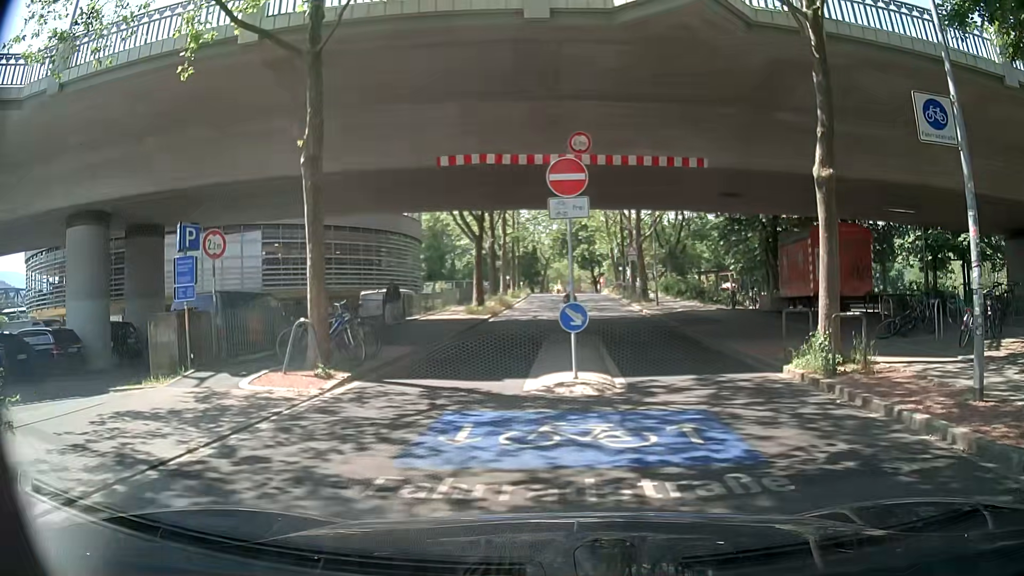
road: residential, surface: asphalt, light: Day
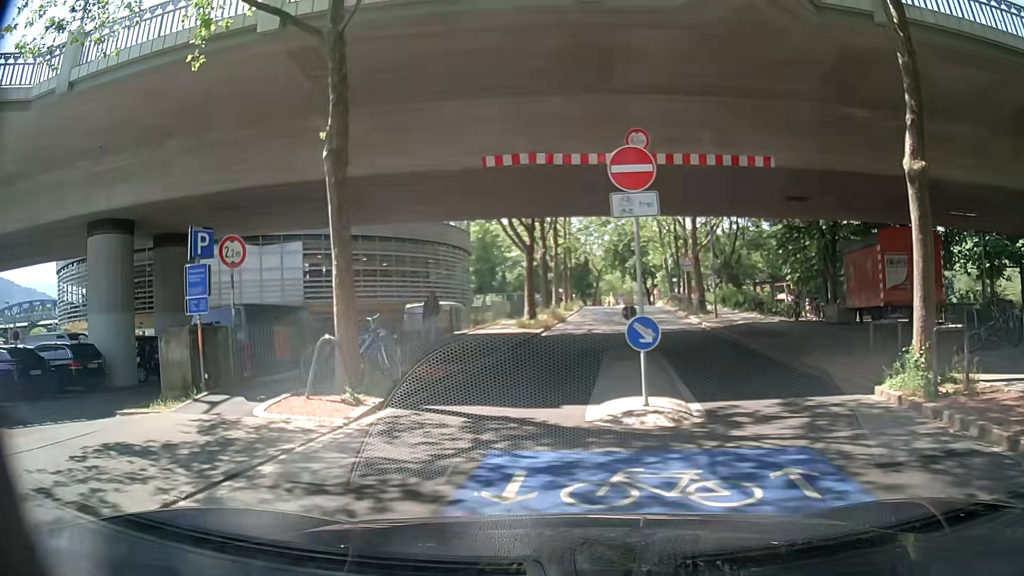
(-0.1, +1.5) m; -7°
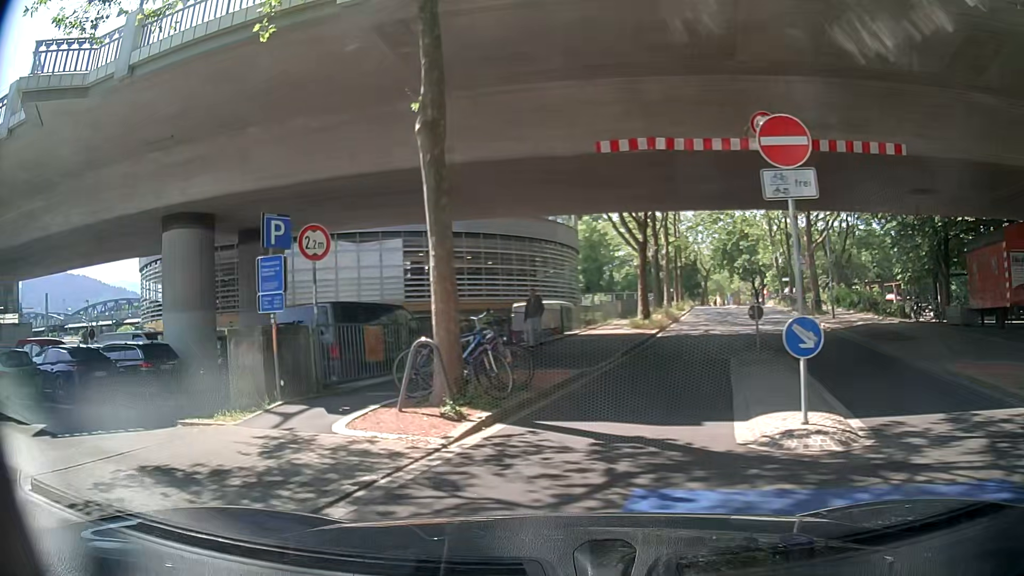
(-0.1, +1.5) m; -8°
